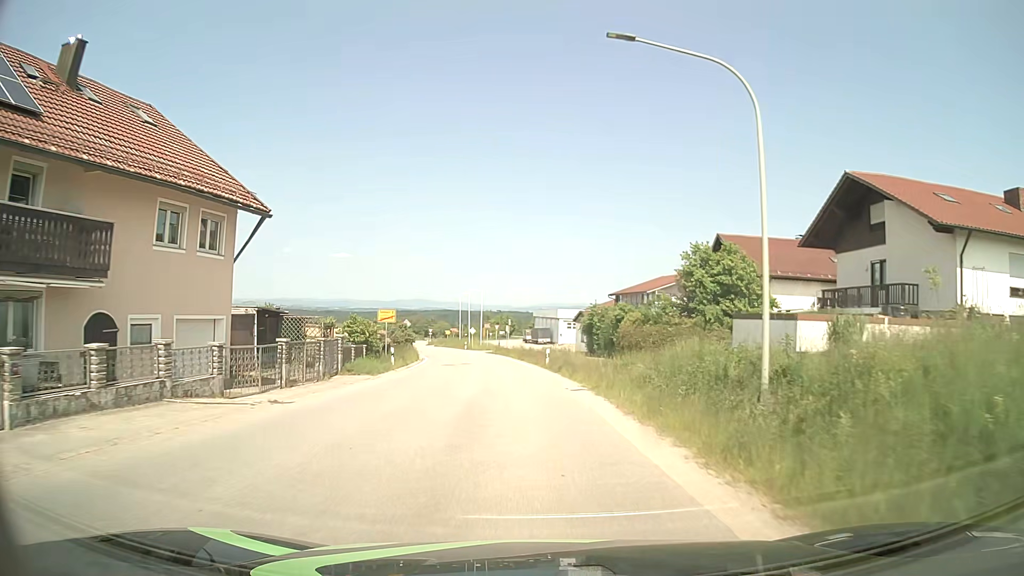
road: tertiary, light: Day
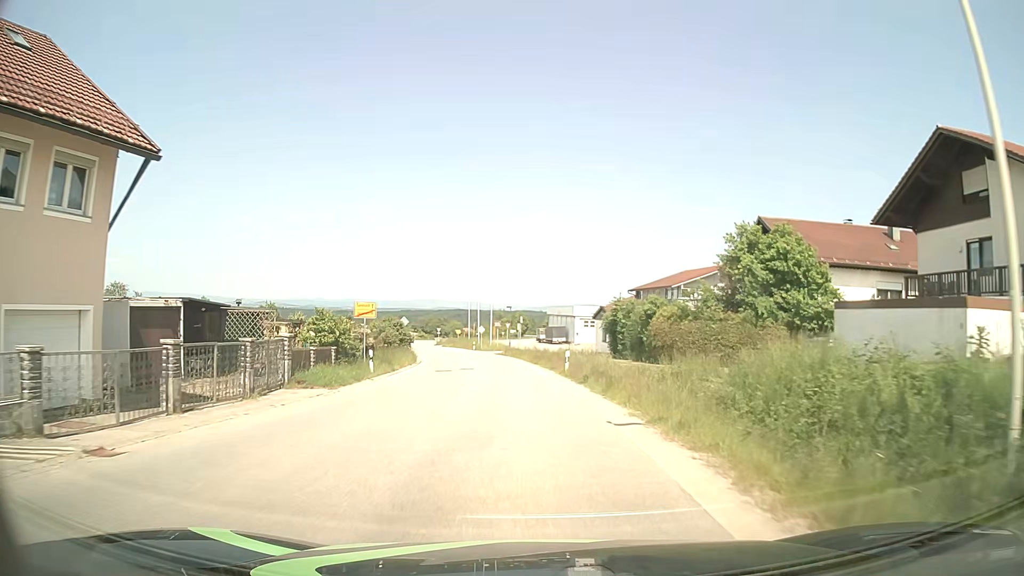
(-0.1, +7.1) m; -1°
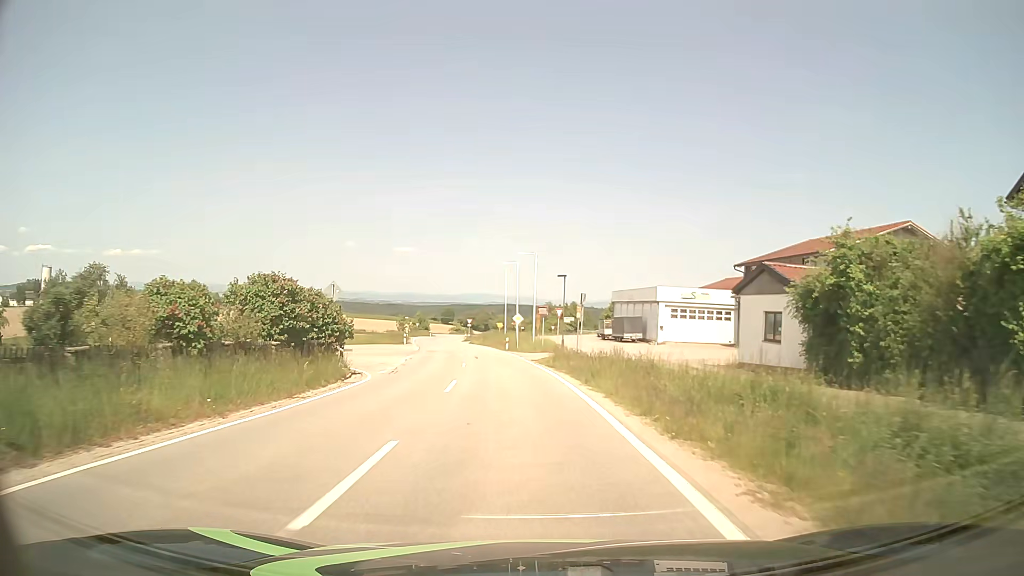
(-1.0, +29.0) m; -4°
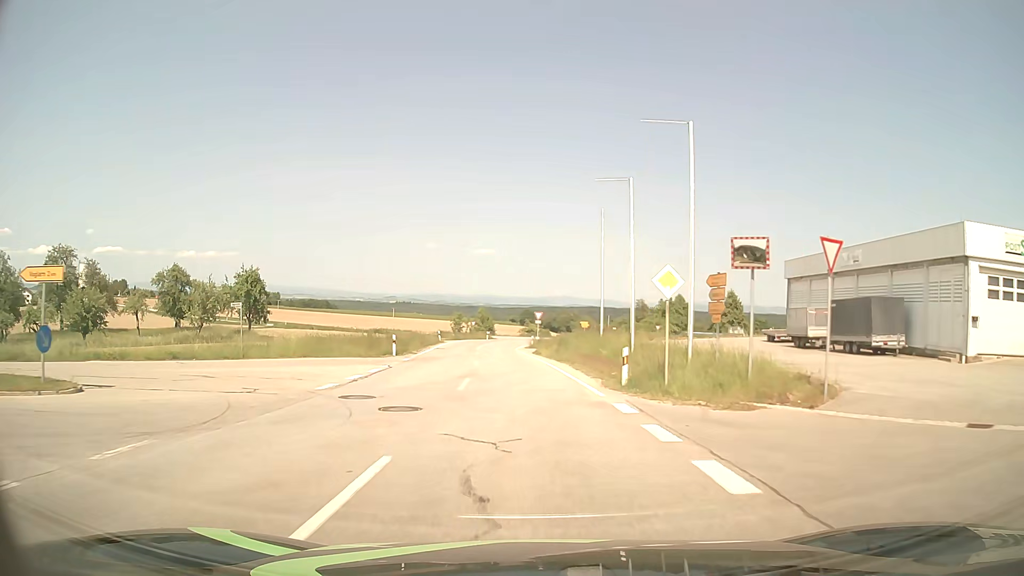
(-2.2, +37.2) m; -7°
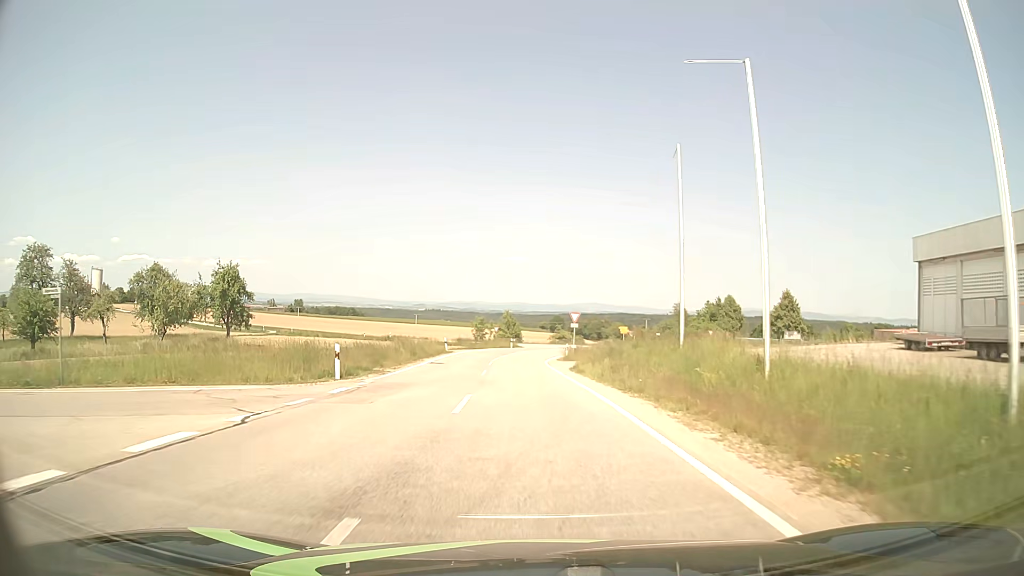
(-0.3, +14.5) m; -3°
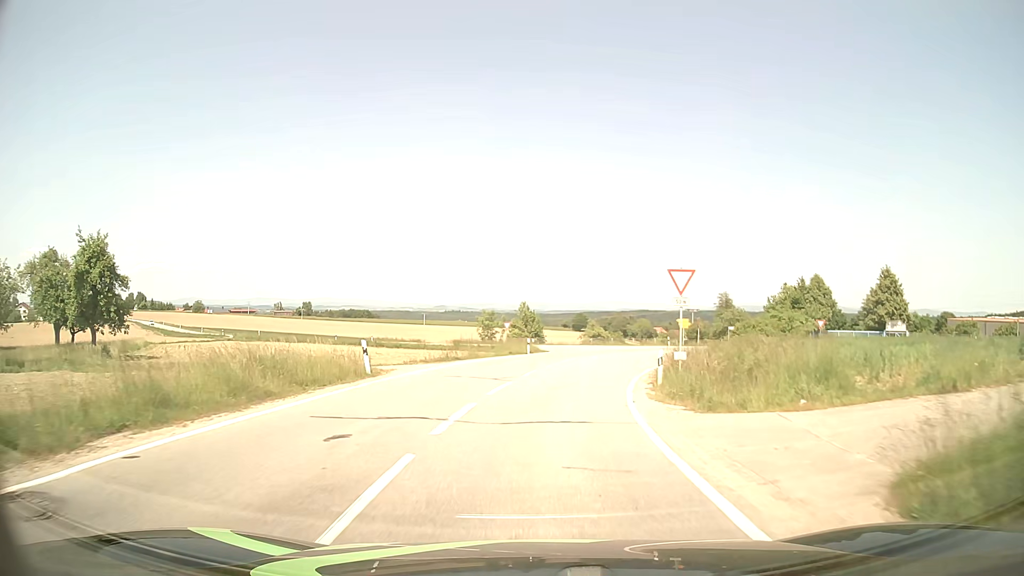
(-0.7, +28.3) m; -2°
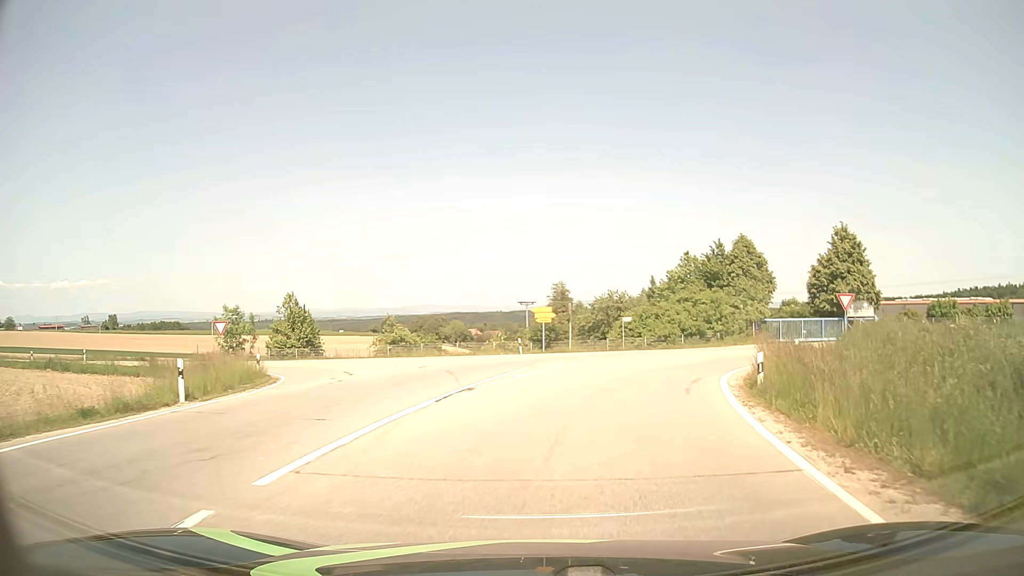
(+3.3, +30.7) m; +16°
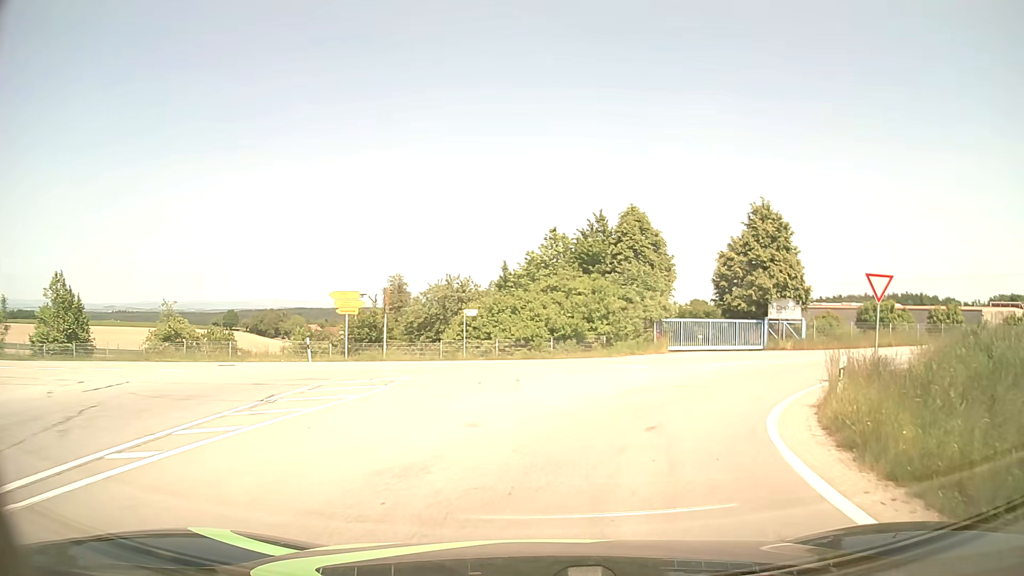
(+1.5, +14.3) m; +13°
(+1, +10) (+6, +19) (+13, +25) (+22, +29) (+32, +31) (+42, +33) (+52, +35) (+62, +37) (+71, +40) (+81, +42) m
